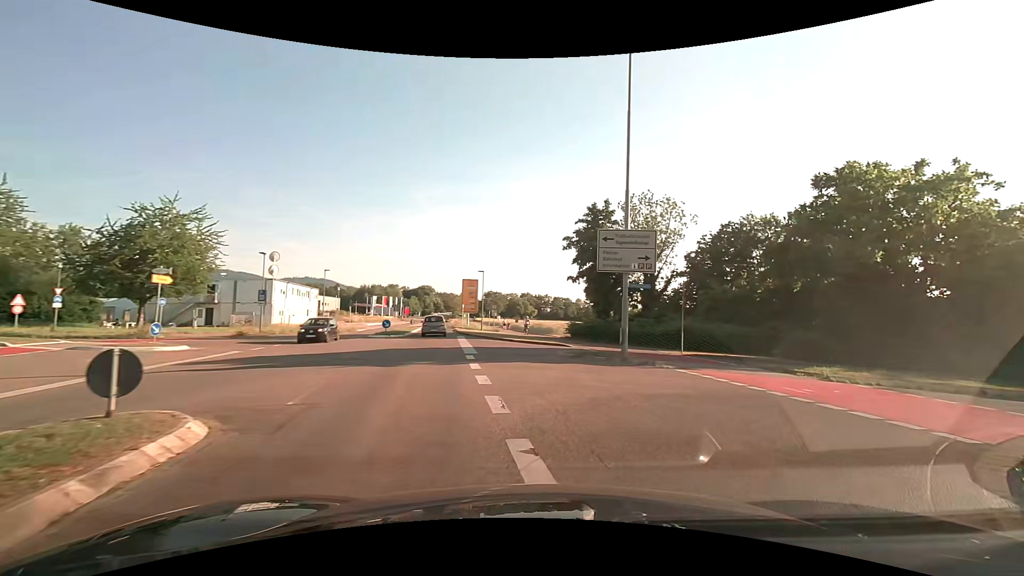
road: tertiary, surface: asphalt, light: Day
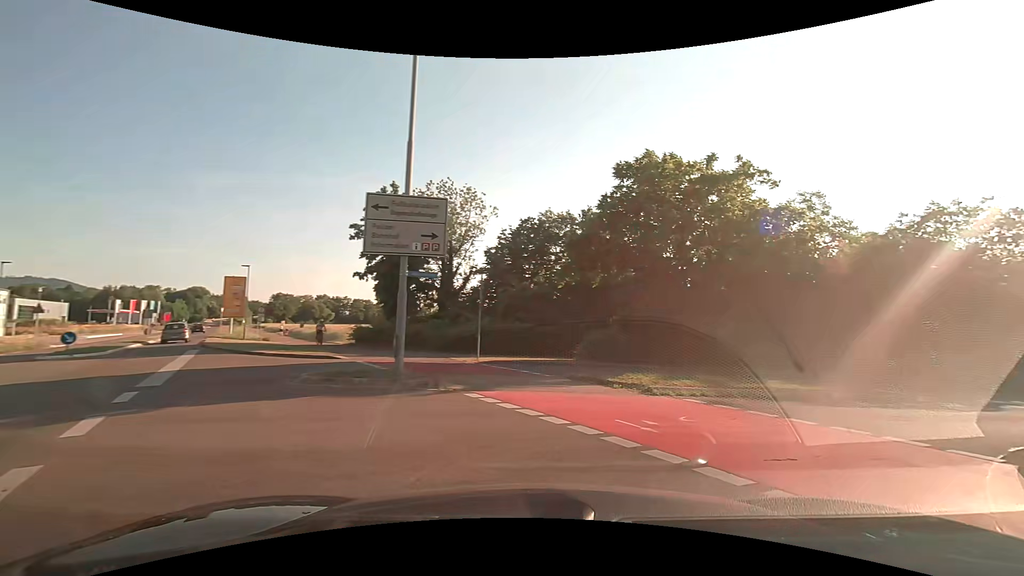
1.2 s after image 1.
(+1.0, +5.2) m; +24°
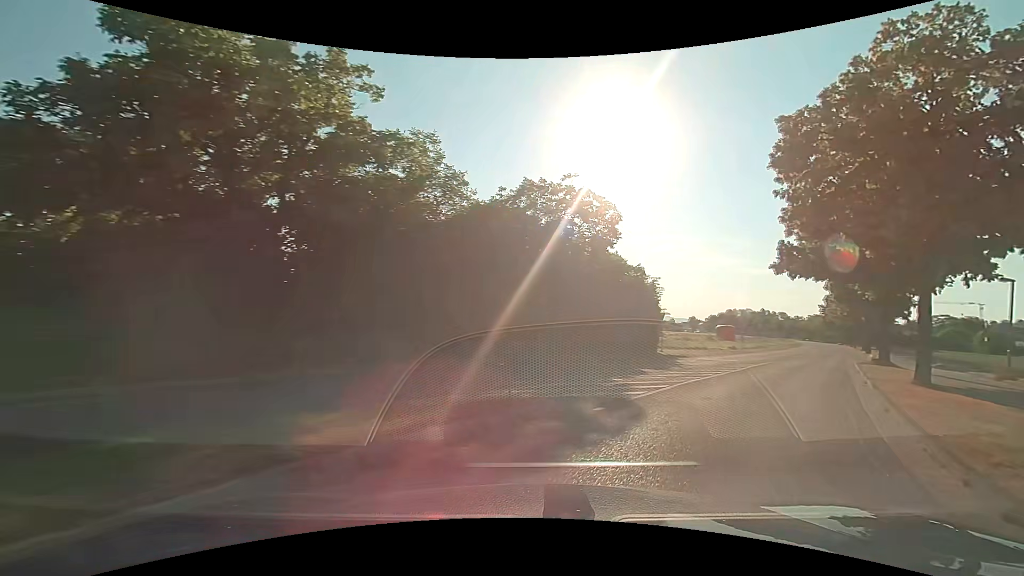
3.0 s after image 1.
(+3.0, +8.3) m; +40°
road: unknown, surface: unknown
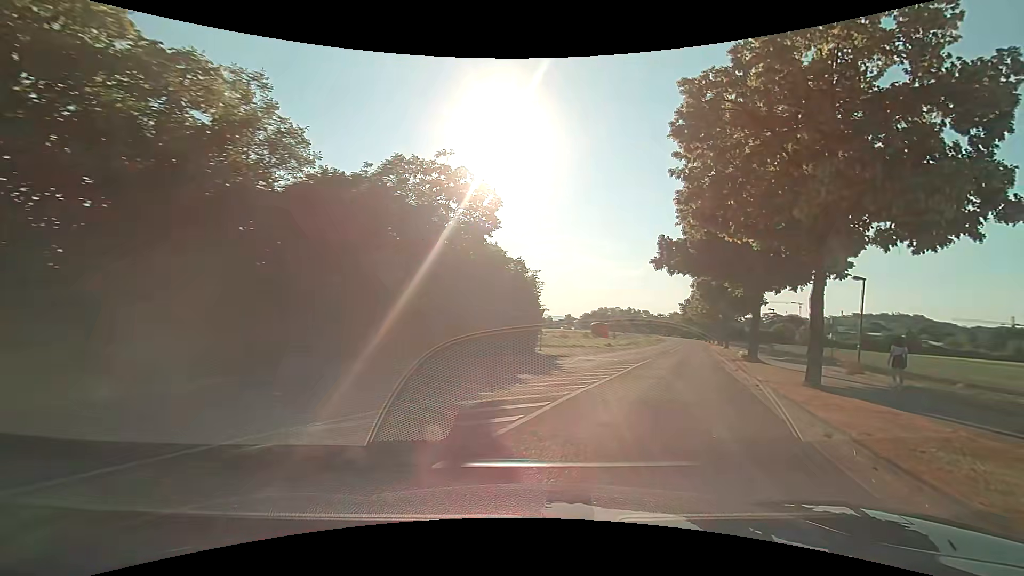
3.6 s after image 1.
(+0.4, +3.5) m; +13°
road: residential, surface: asphalt
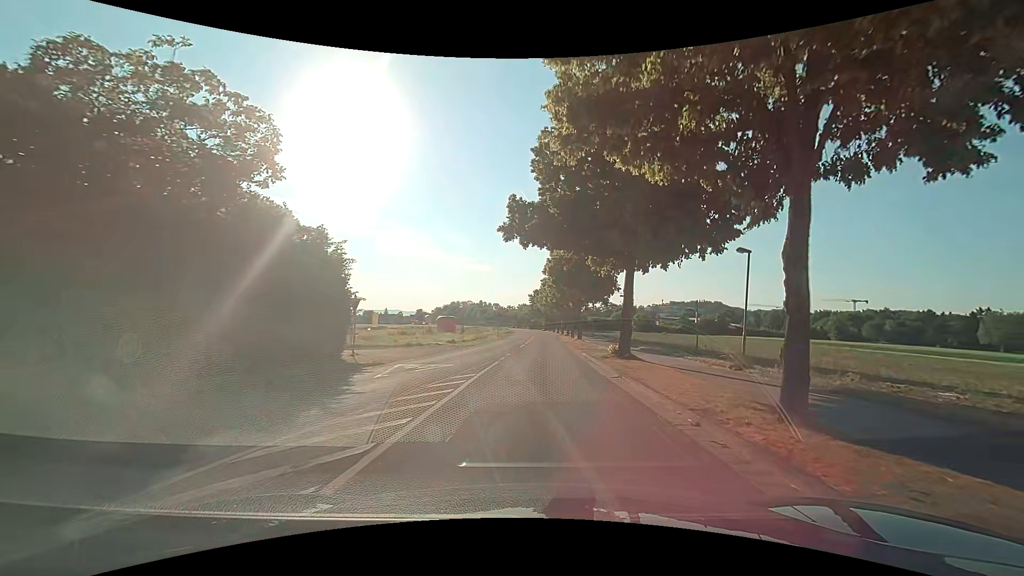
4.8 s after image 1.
(+1.4, +7.9) m; +16°
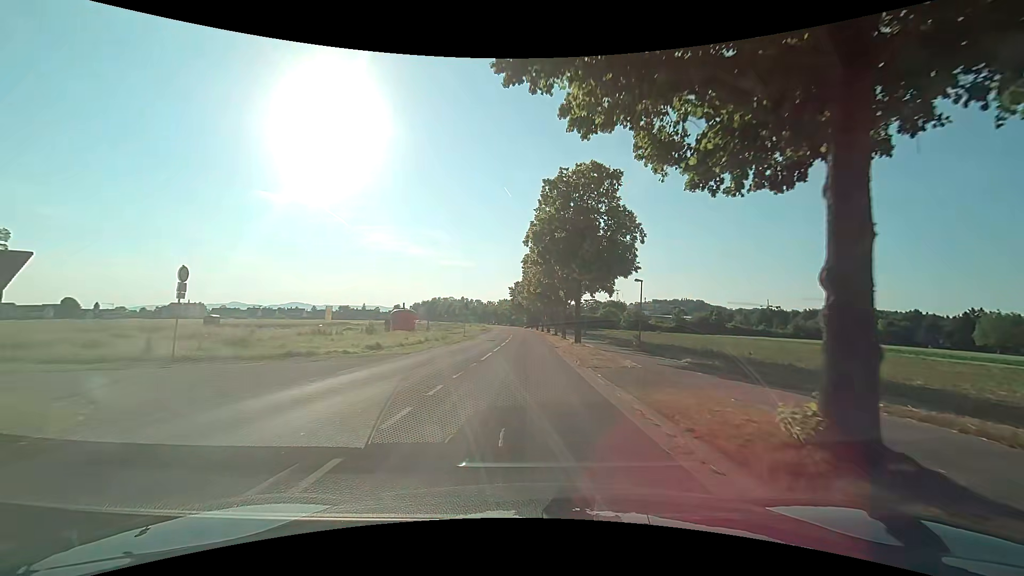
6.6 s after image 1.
(+0.5, +15.0) m; +2°
